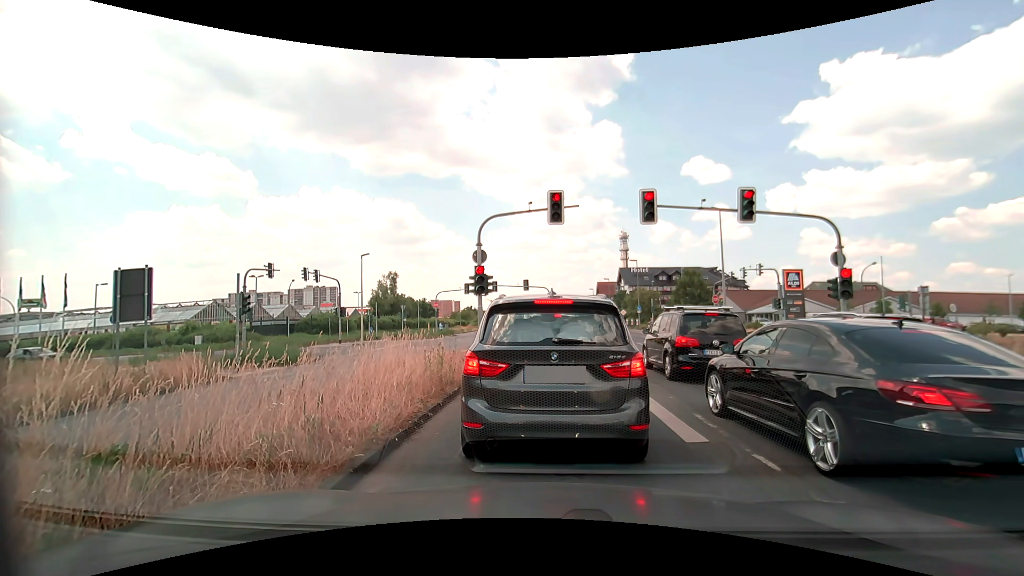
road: primary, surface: asphalt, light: Day
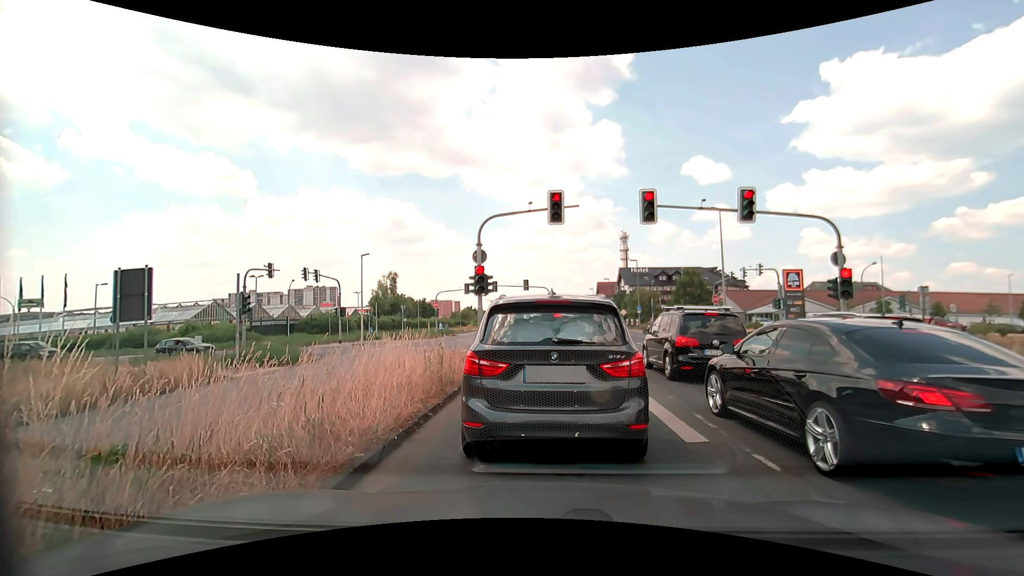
(0.0, 0.0) m; 0°
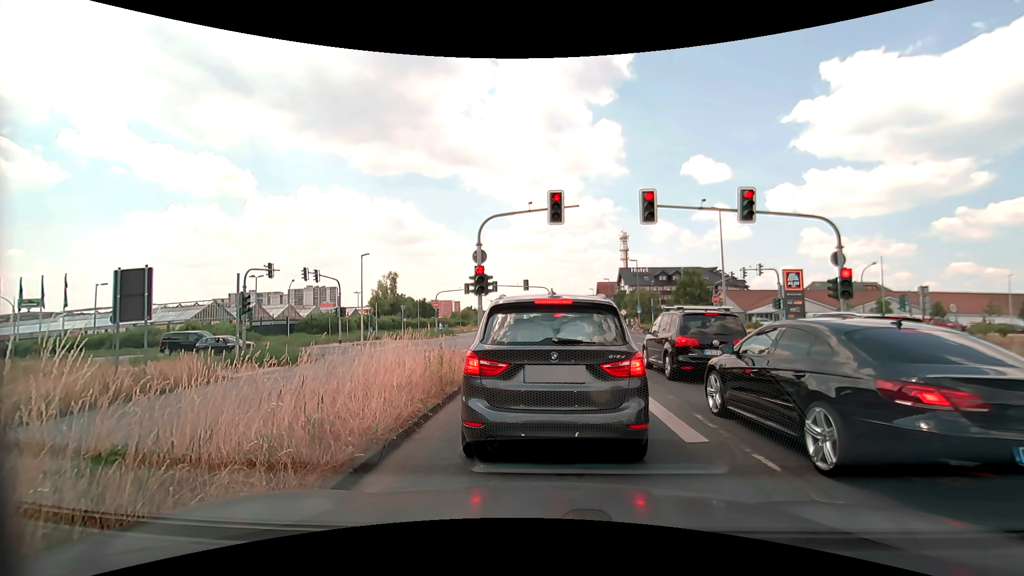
(0.0, 0.0) m; 0°
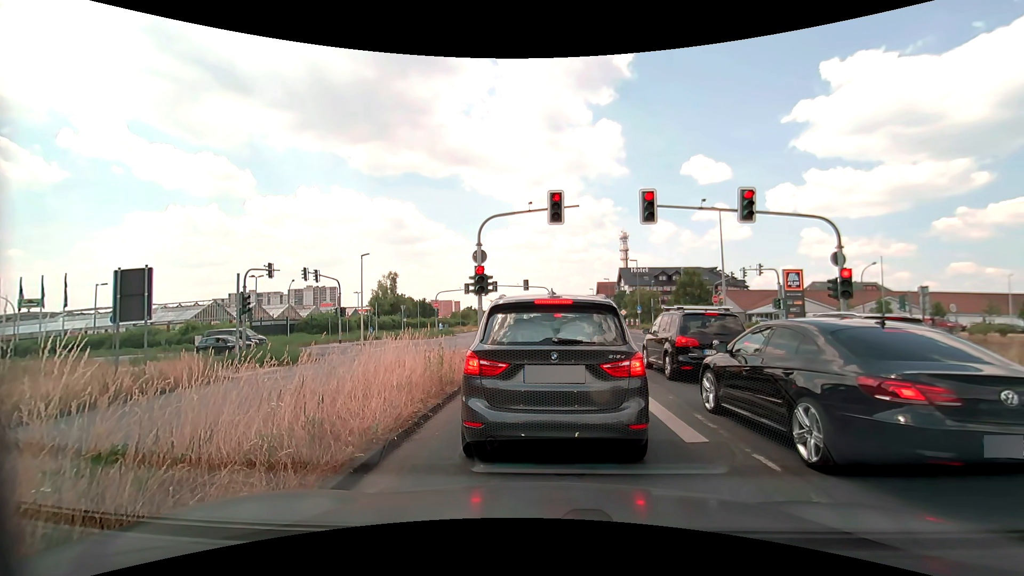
(0.0, 0.0) m; 0°
(0, +10) (0, +20) (-1, +30) (-4, +39) (-11, +47) (-20, +50) (-30, +50) (-40, +49) (-50, +48) (-60, +47) m
